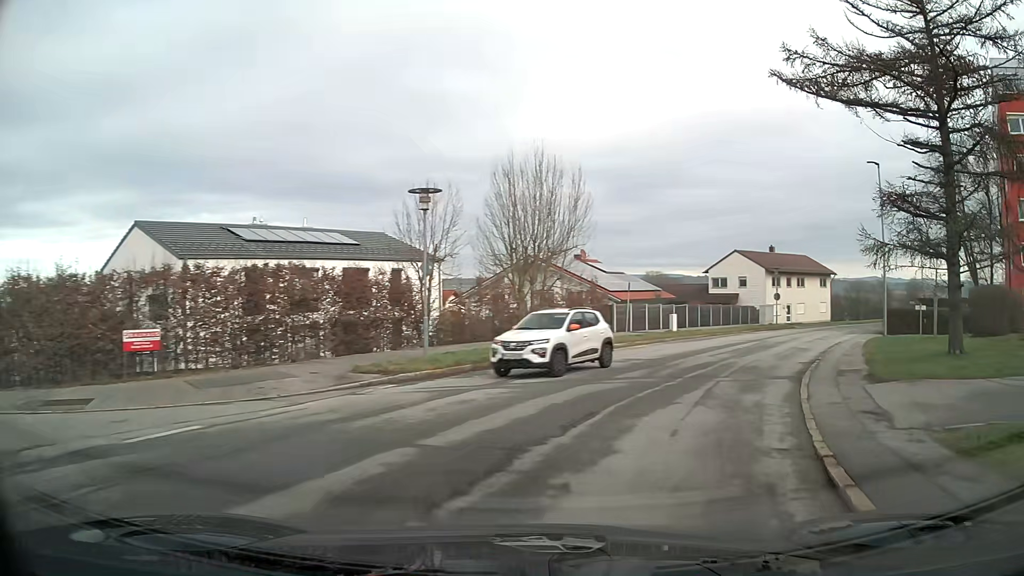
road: unclassified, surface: asphalt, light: Day
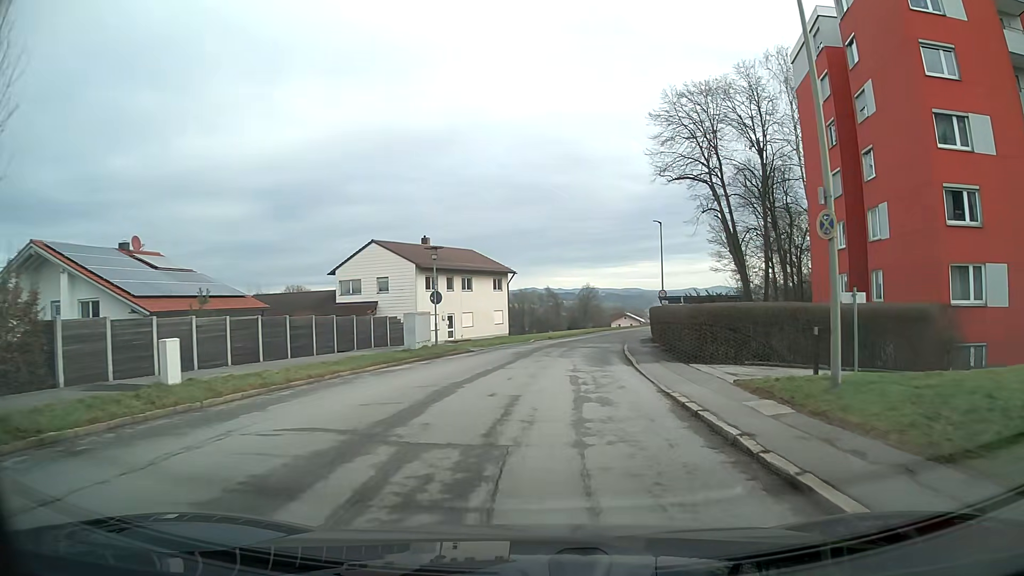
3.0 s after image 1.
(+6.4, +22.3) m; +26°
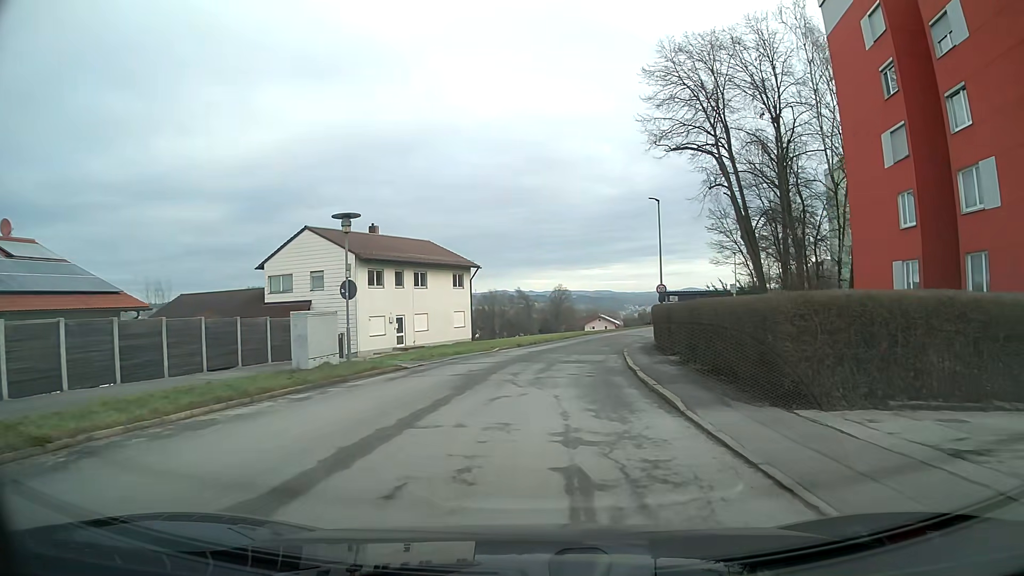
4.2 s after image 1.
(+0.2, +9.9) m; +2°
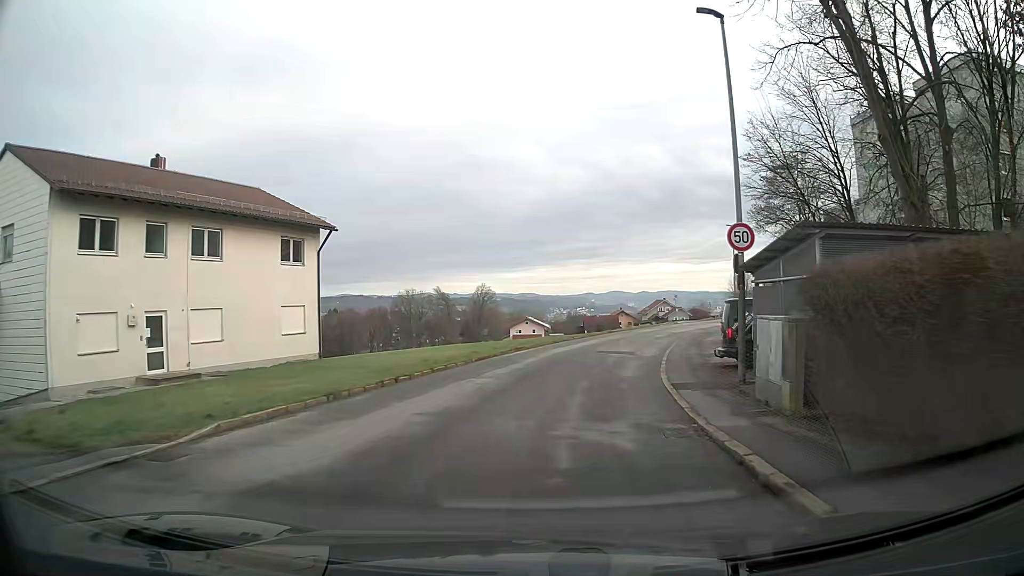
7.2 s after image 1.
(+1.3, +24.7) m; +7°
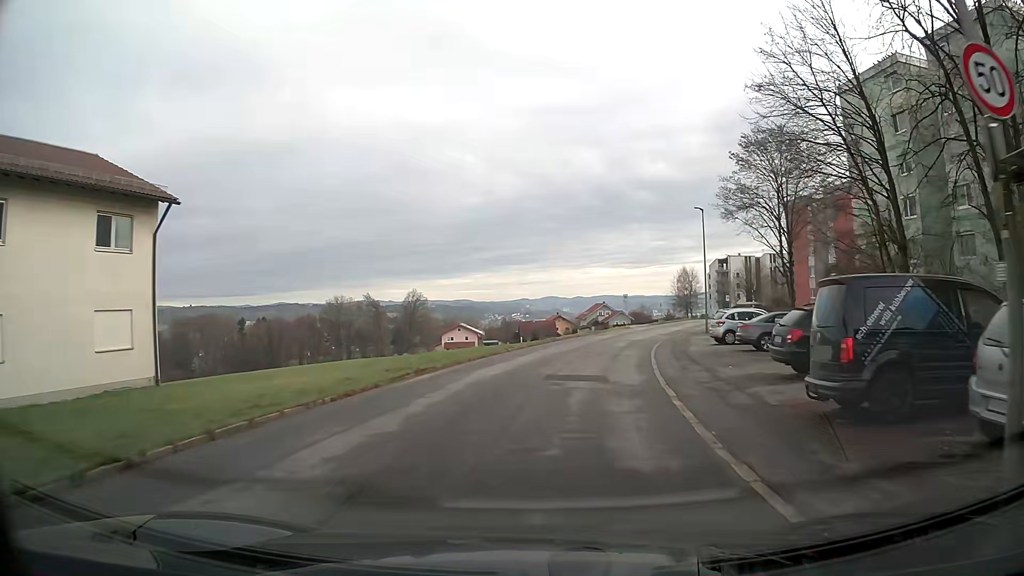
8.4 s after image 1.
(+0.5, +10.2) m; +5°
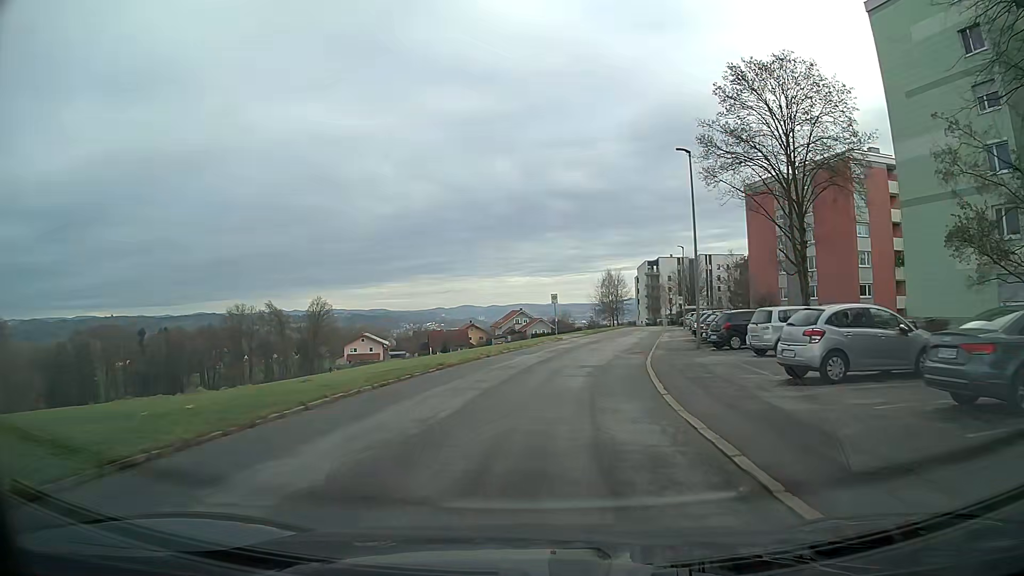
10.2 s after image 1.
(+1.3, +17.5) m; +8°
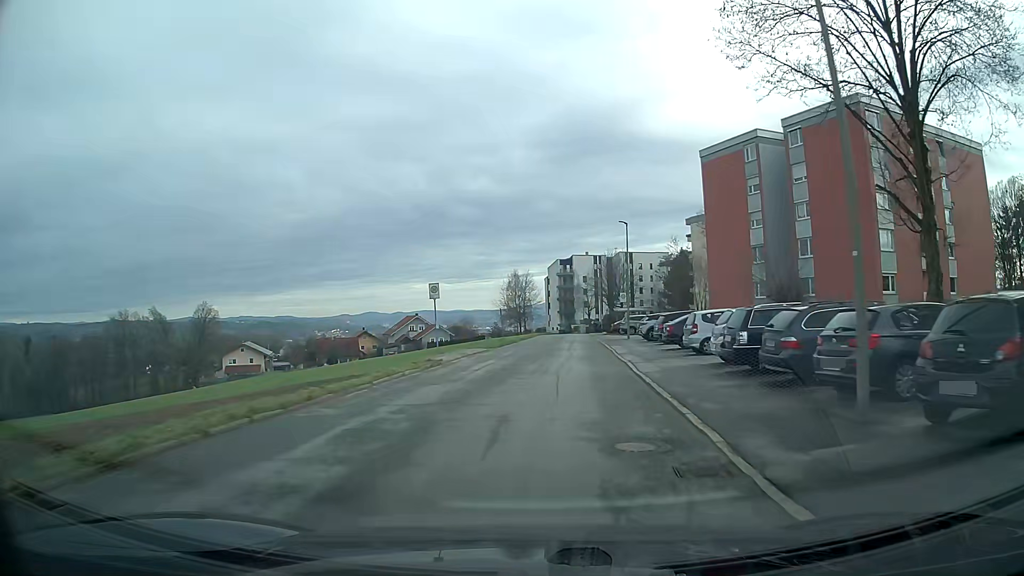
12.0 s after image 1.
(+1.3, +20.0) m; +7°
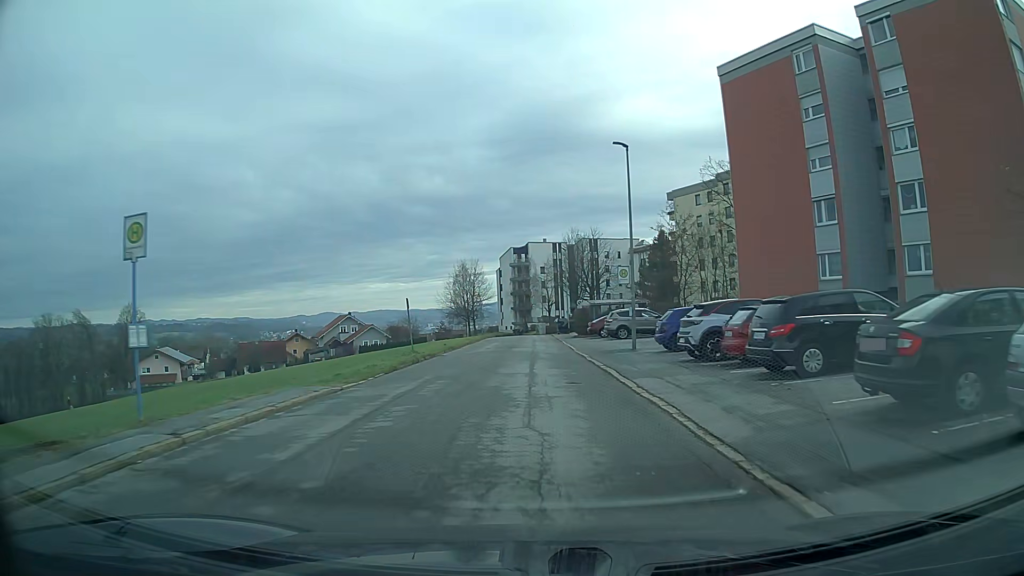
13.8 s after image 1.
(+0.6, +20.9) m; +4°
